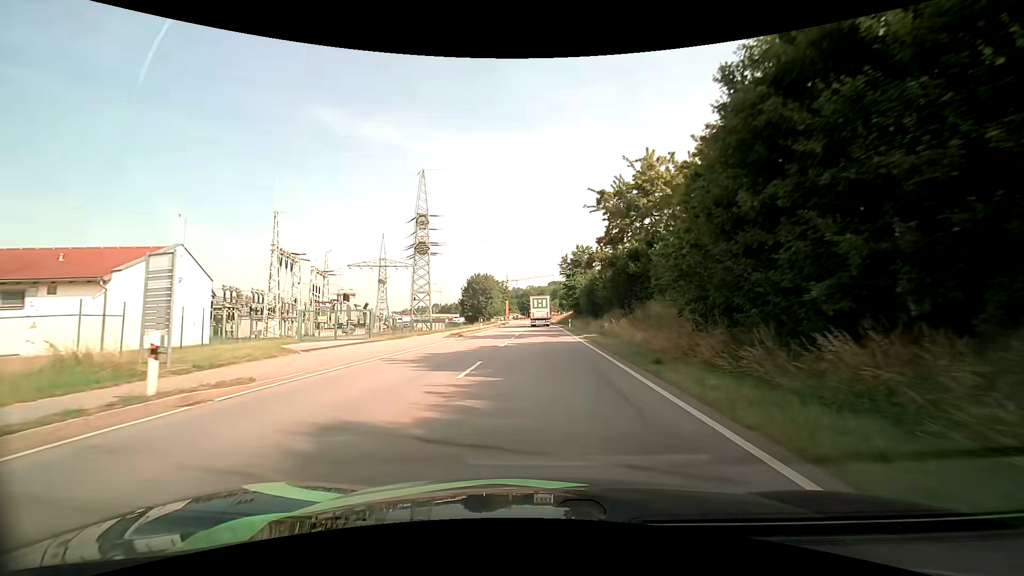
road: primary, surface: asphalt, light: Day
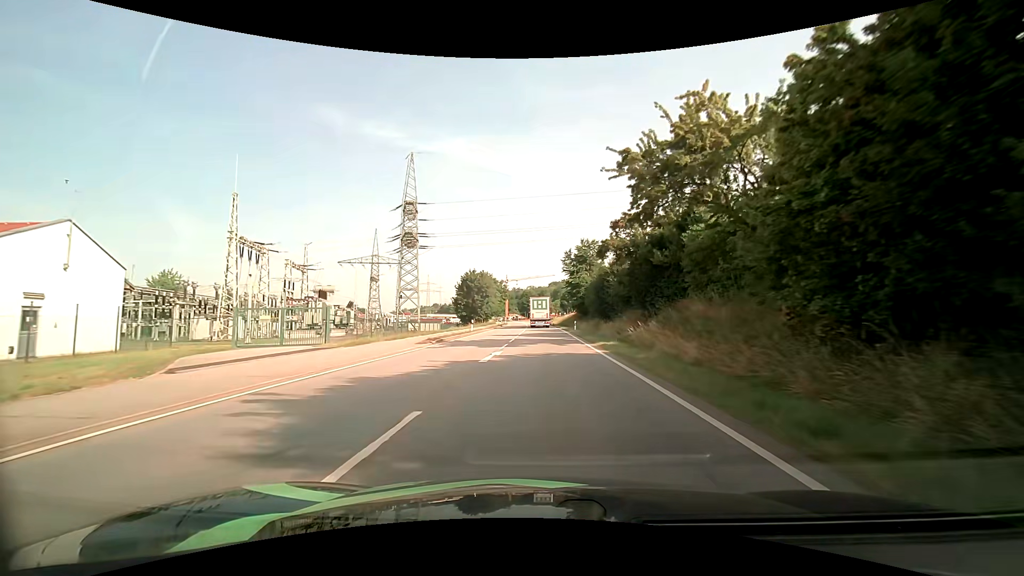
(0.0, +7.9) m; 0°
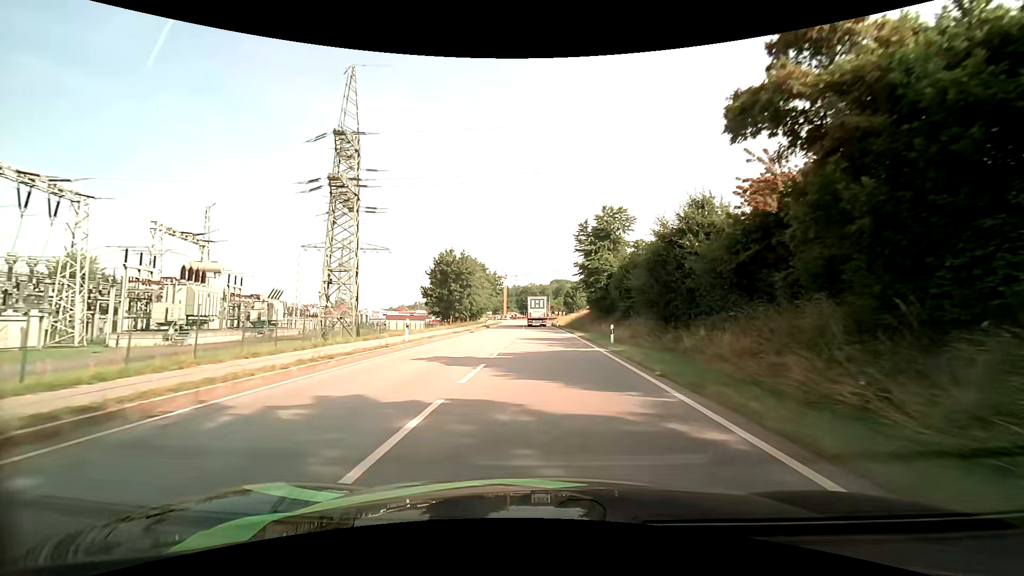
(+0.1, +23.8) m; 0°
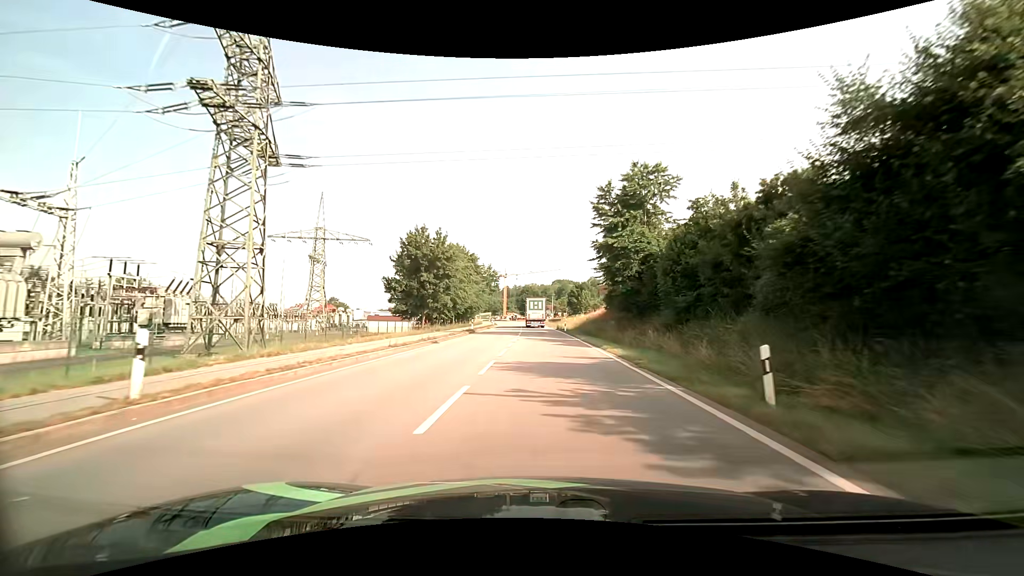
(0.0, +16.2) m; 0°
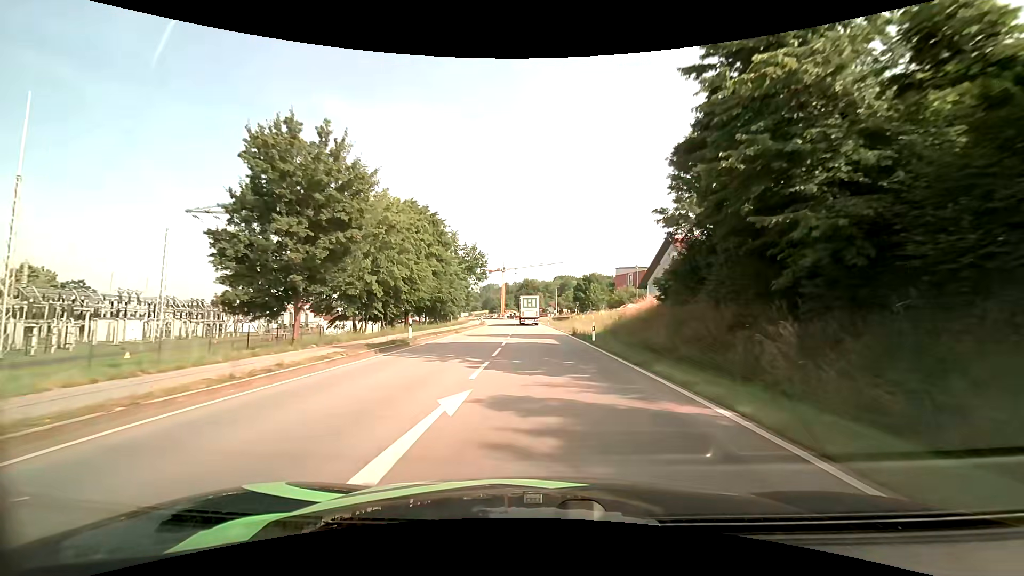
(0.0, +25.3) m; 0°
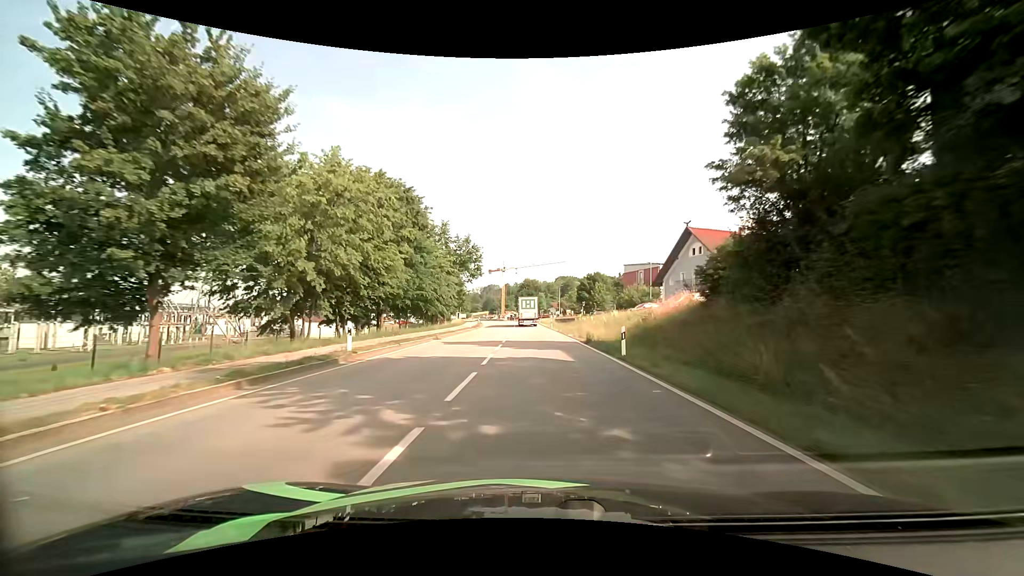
(0.0, +8.6) m; 0°
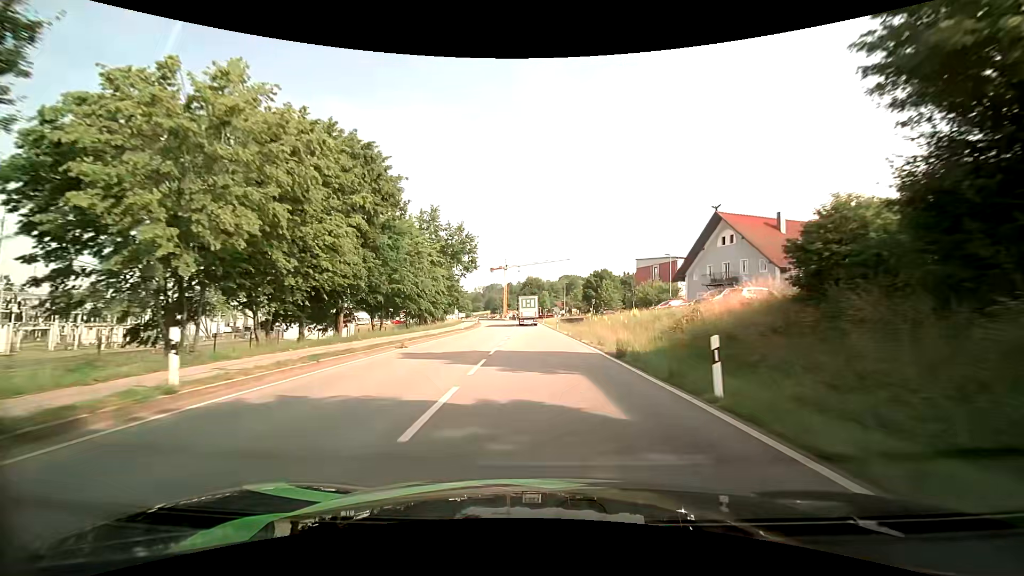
(0.0, +8.6) m; 0°
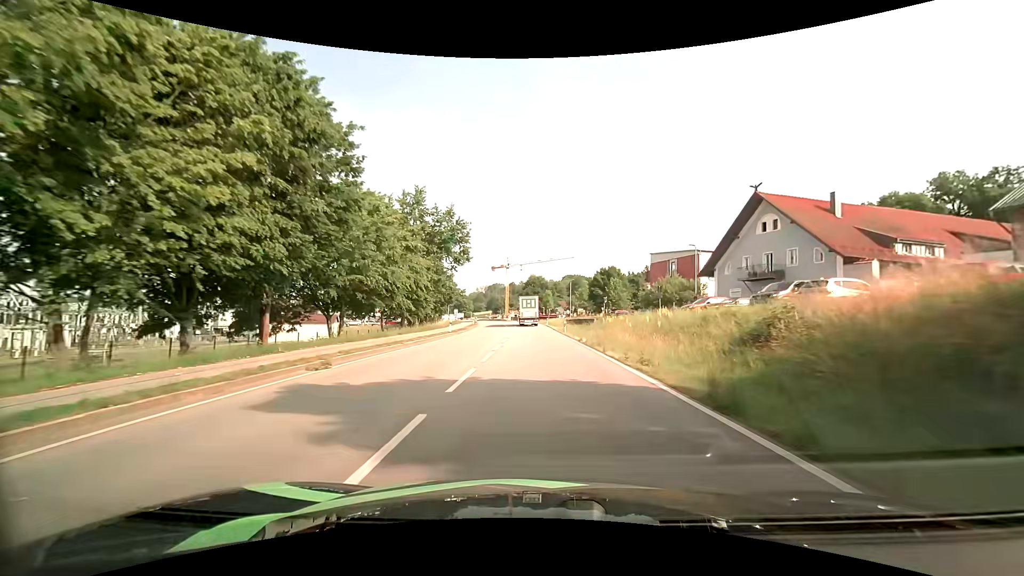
(-0.1, +8.6) m; -1°
(0, +10) (0, +20) (0, +30) (-1, +40) (-1, +50) (-2, +60) (-2, +70) (-3, +80) (-4, +90) (-6, +100) m
